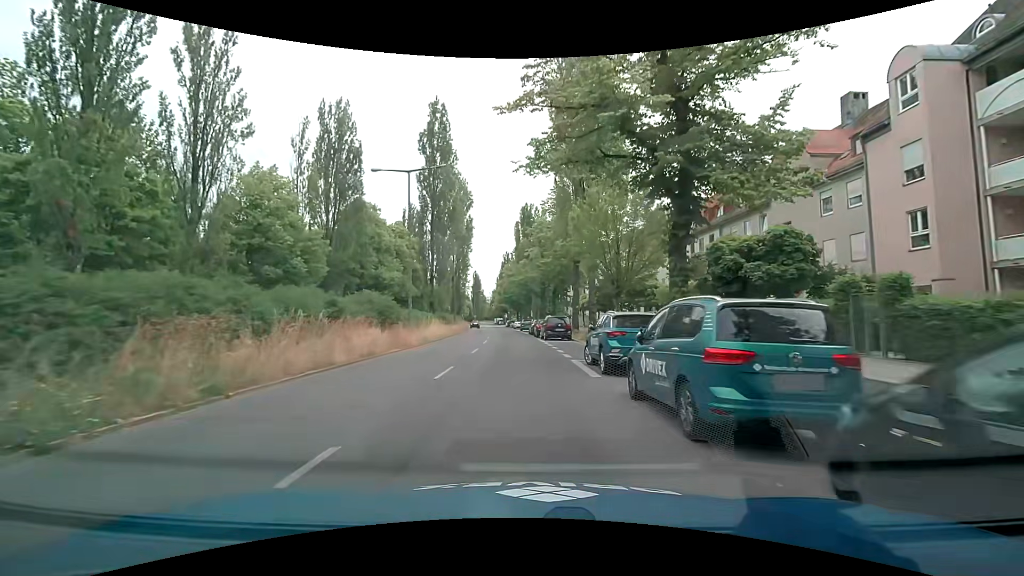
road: secondary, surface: asphalt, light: Day
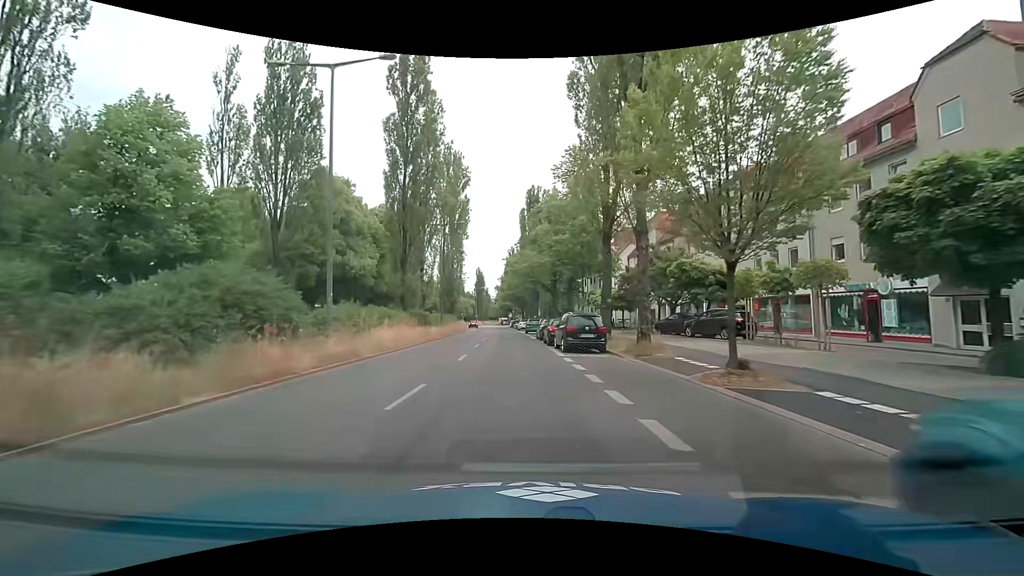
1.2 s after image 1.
(-0.1, +12.8) m; -2°
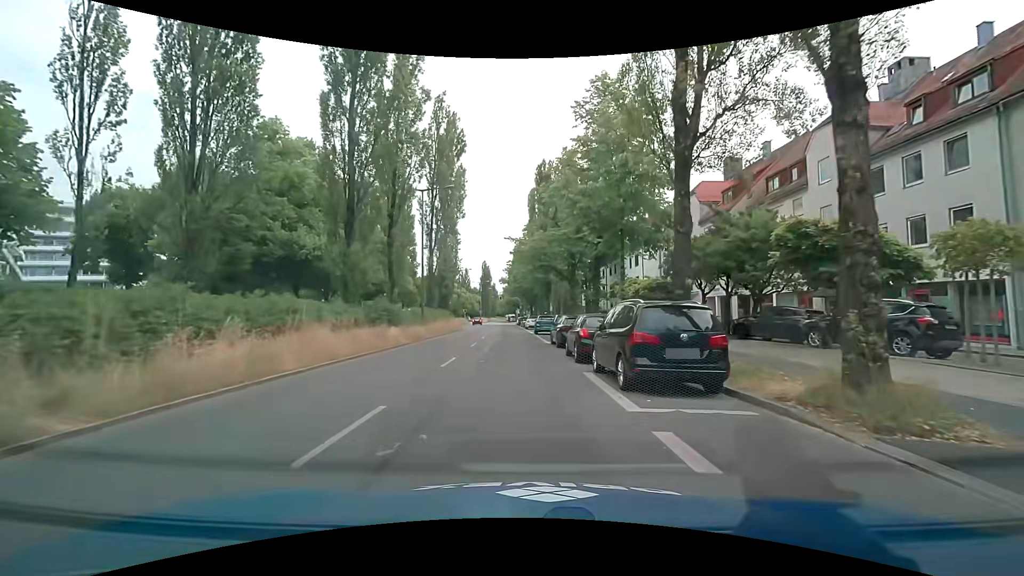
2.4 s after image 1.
(+0.1, +11.8) m; +1°
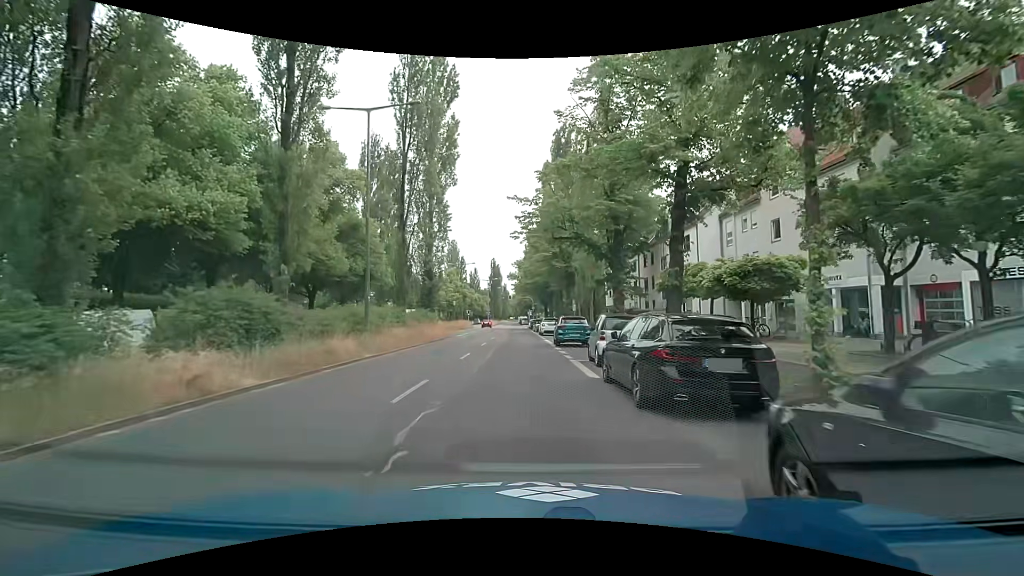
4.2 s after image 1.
(-0.3, +14.3) m; -2°
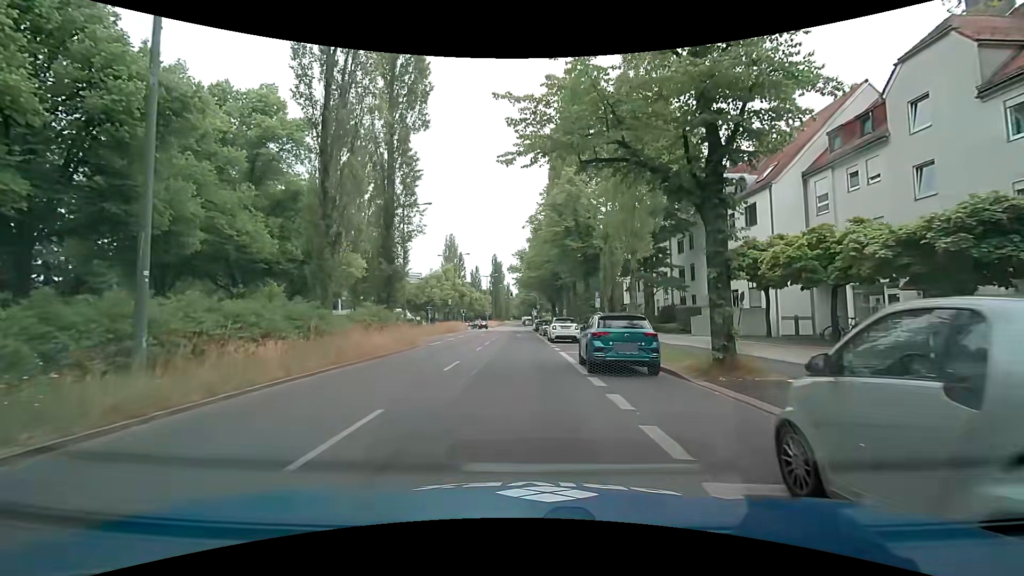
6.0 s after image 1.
(-0.1, +12.3) m; -1°
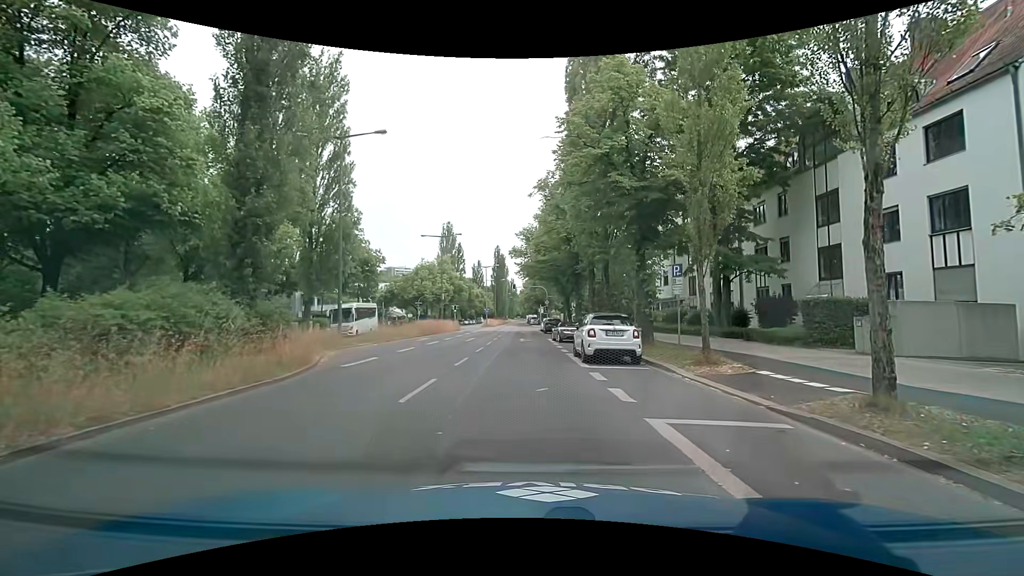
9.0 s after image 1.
(-0.1, +14.3) m; +1°
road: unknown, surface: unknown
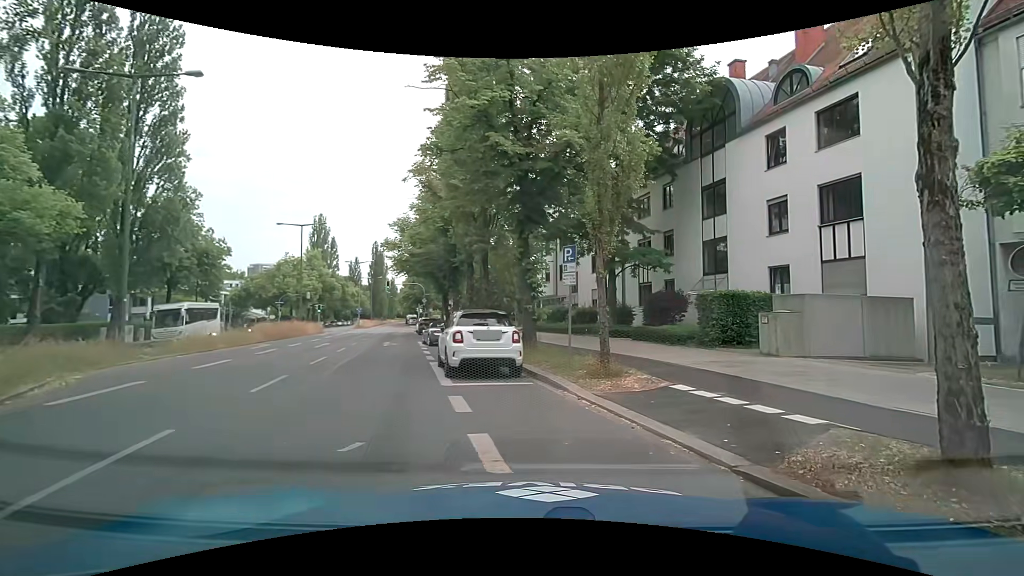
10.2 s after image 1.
(+0.4, +4.0) m; +13°
